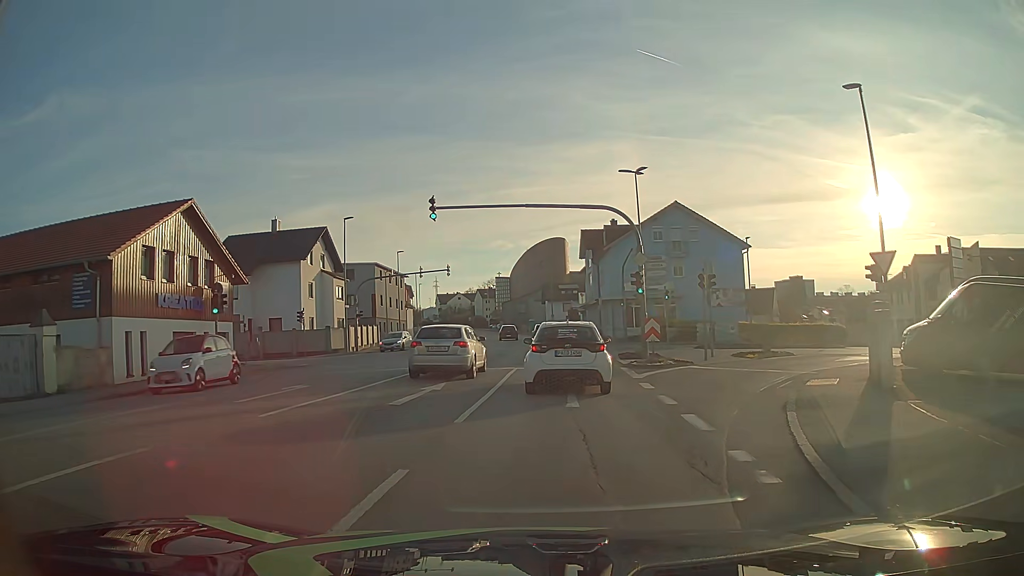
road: tertiary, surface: asphalt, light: Day
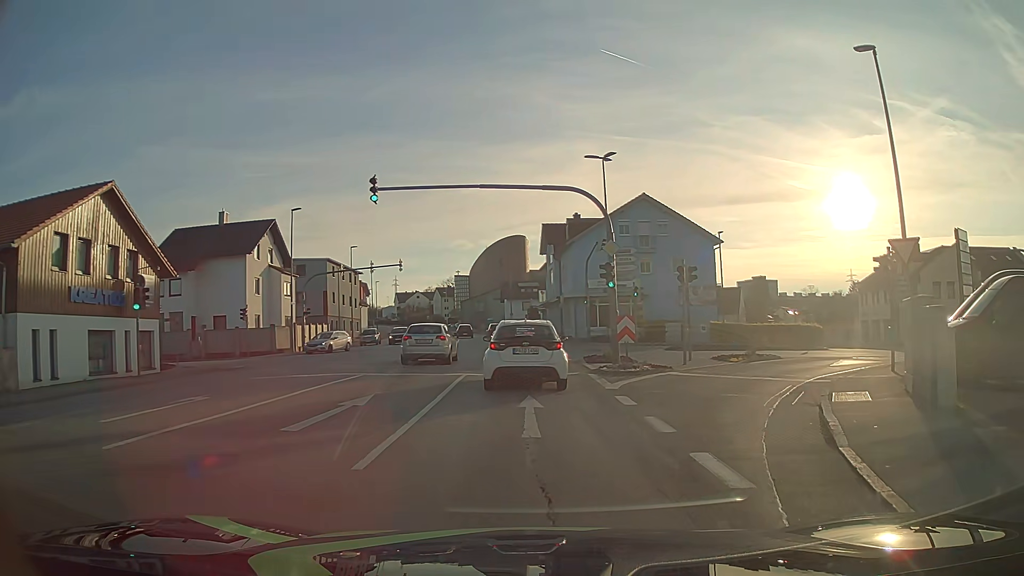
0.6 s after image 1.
(0.0, +3.3) m; +2°
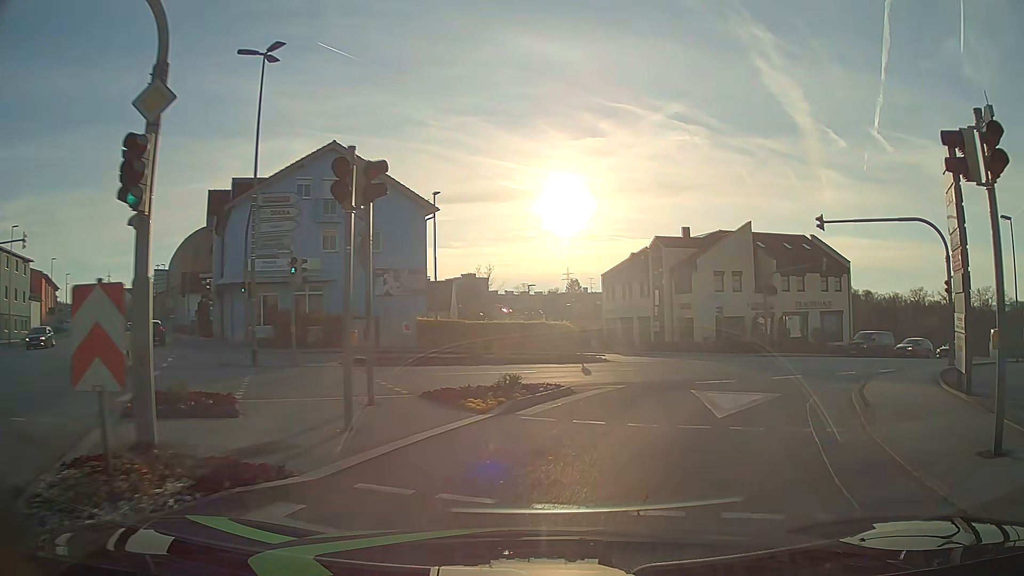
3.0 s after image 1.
(+3.0, +14.0) m; +25°
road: tertiary_link
(+2, +10) (+7, +18) (+14, +26) (+22, +32) (+30, +37) (+39, +42) (+48, +46) (+57, +50) (+67, +53) (+77, +55) m
